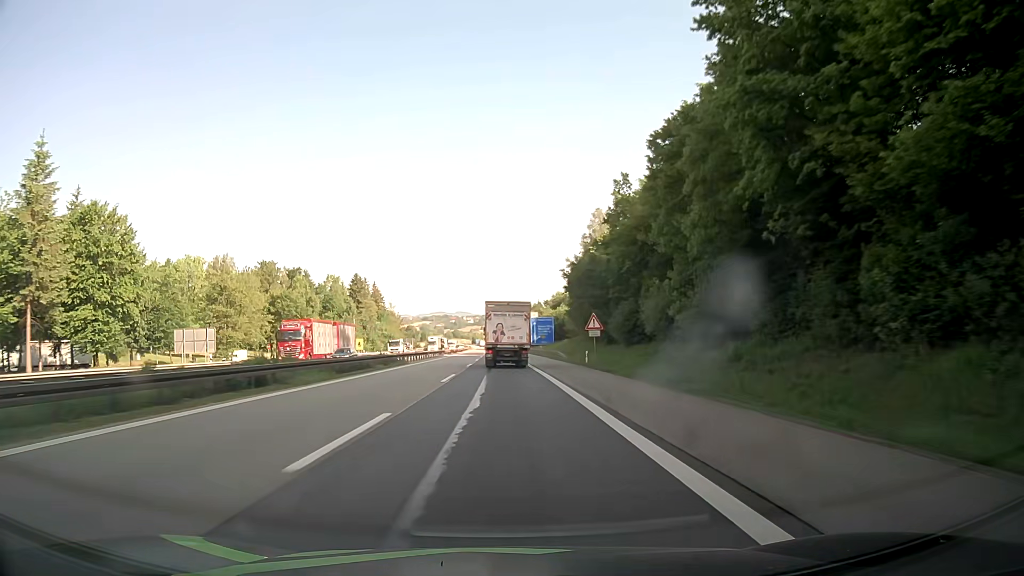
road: motorway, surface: asphalt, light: Day
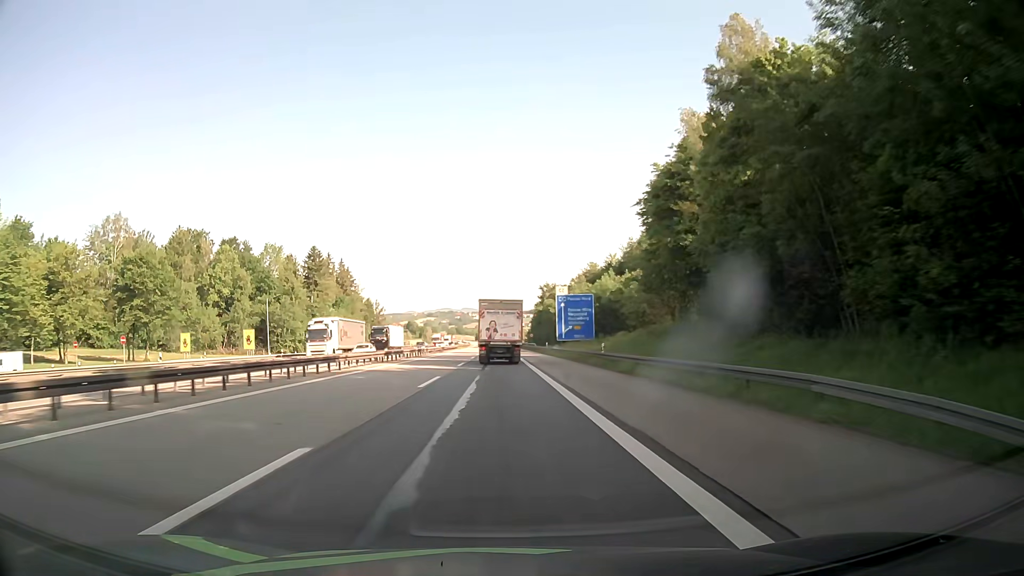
(-0.1, +58.7) m; 0°
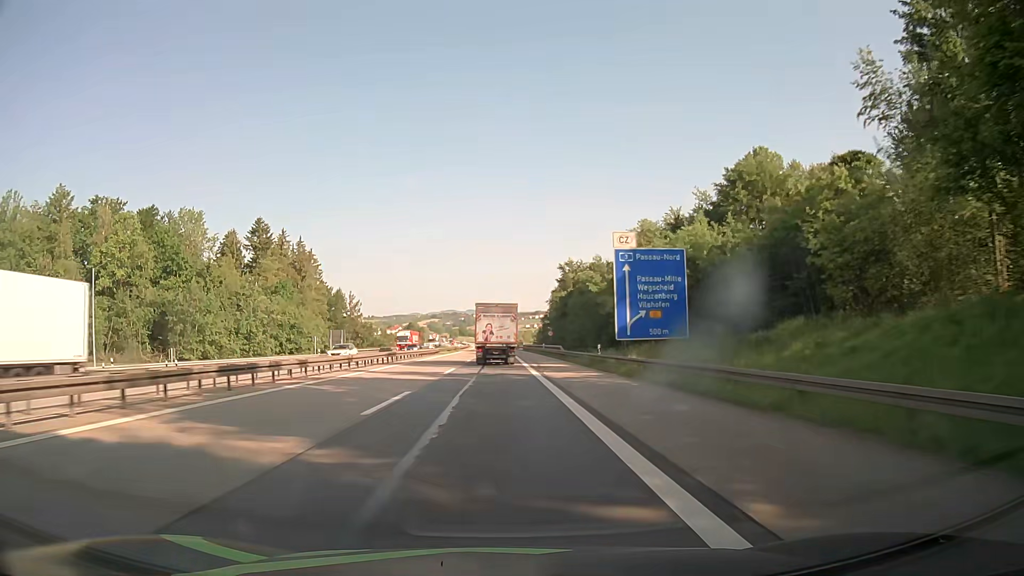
(-0.1, +43.4) m; 0°
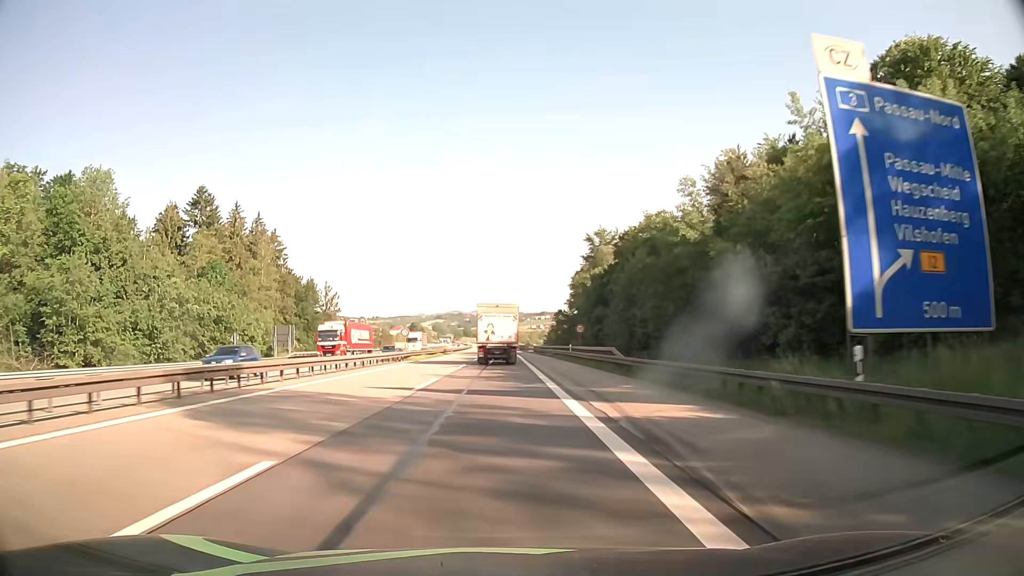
(-0.2, +29.6) m; -1°
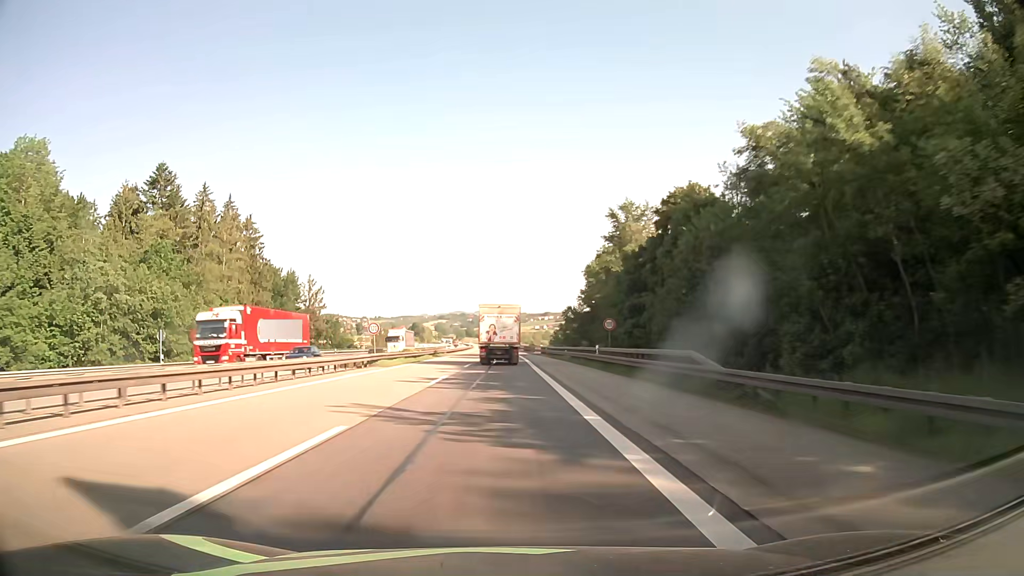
(0.0, +15.1) m; 0°
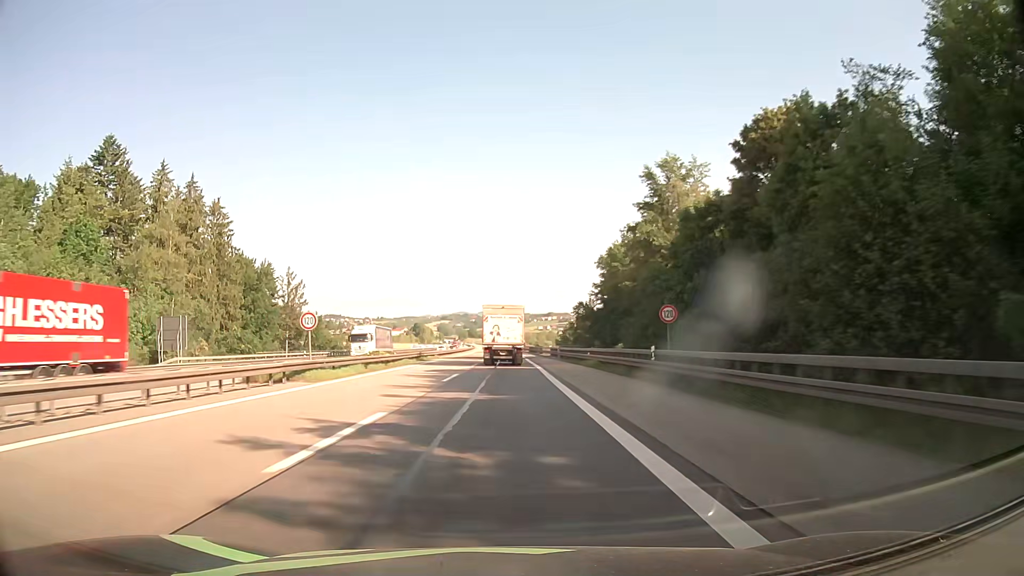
(0.0, +15.2) m; 0°
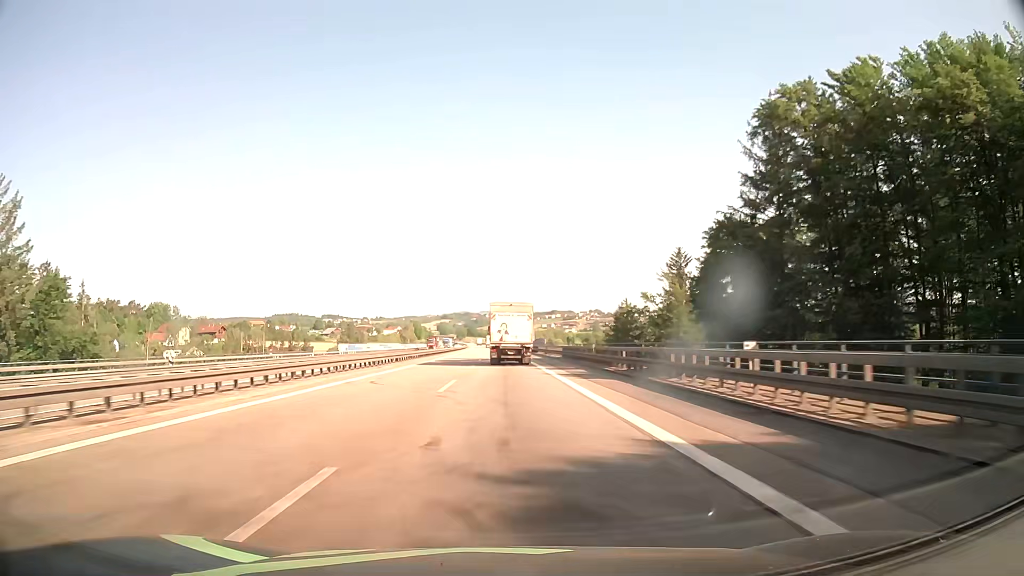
(-0.3, +77.9) m; 0°
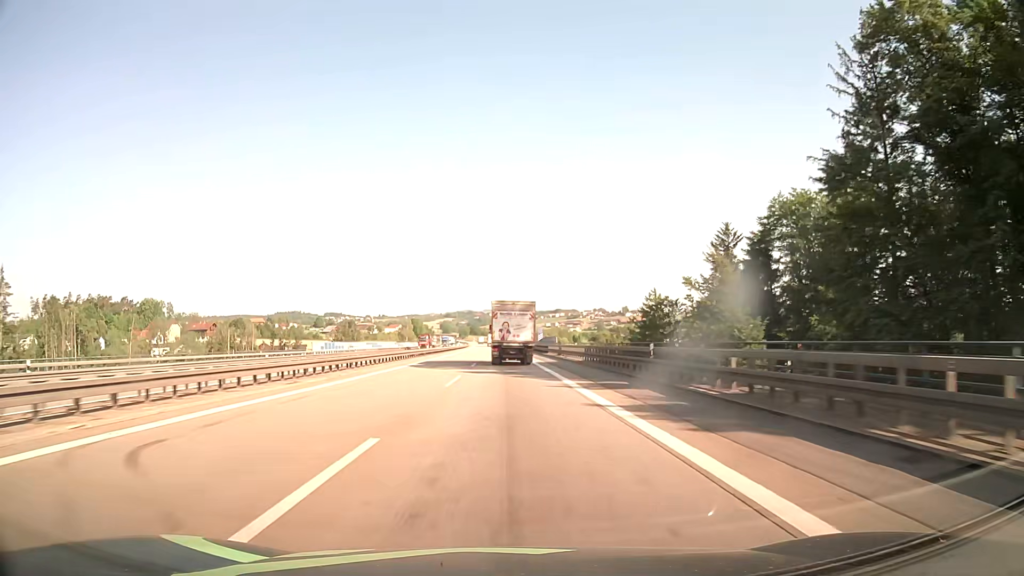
(-0.1, +15.8) m; 0°
(0, +10) (0, +20) (0, +30) (0, +40) (0, +50) (0, +60) (0, +70) (0, +80) (0, +90) (-1, +100) m
